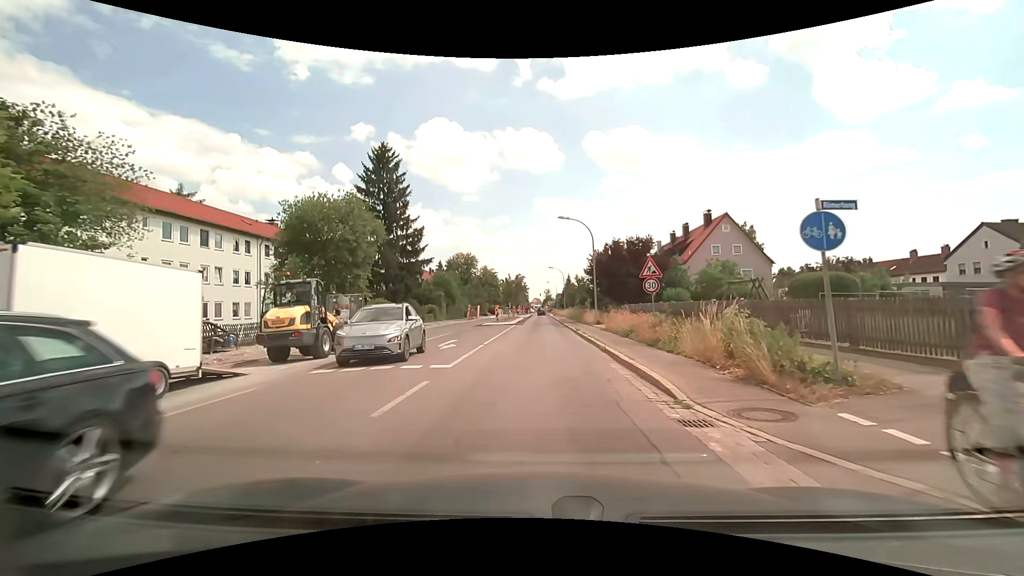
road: secondary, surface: asphalt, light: Day
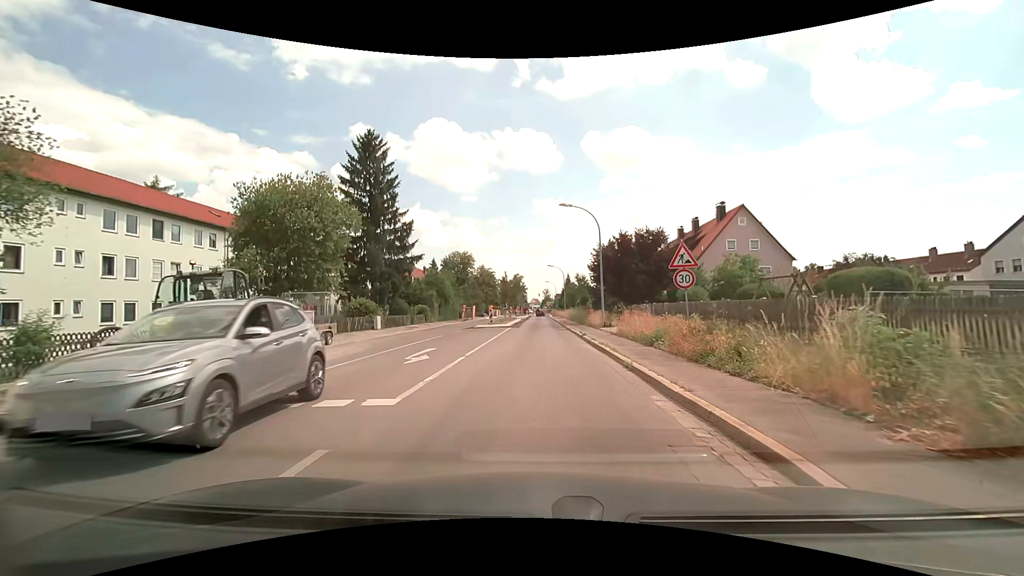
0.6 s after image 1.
(0.0, +4.5) m; -1°
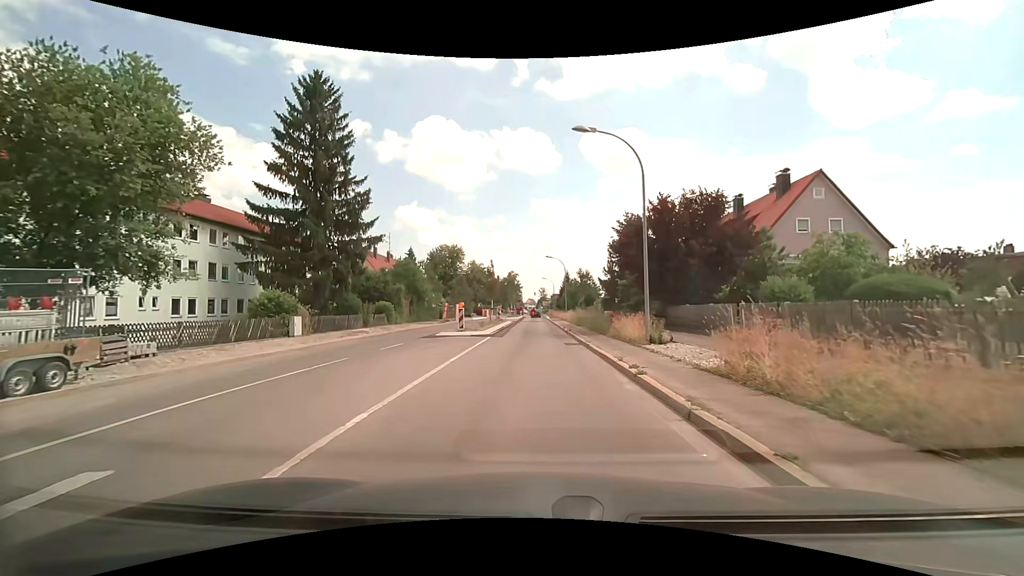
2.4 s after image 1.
(+0.3, +13.3) m; +1°
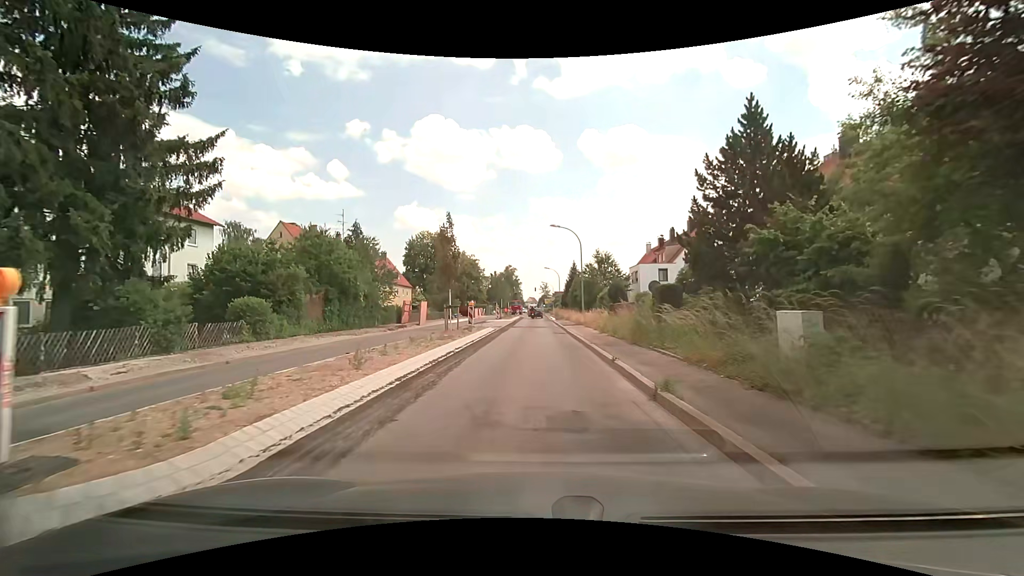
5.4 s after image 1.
(+0.1, +22.1) m; 0°
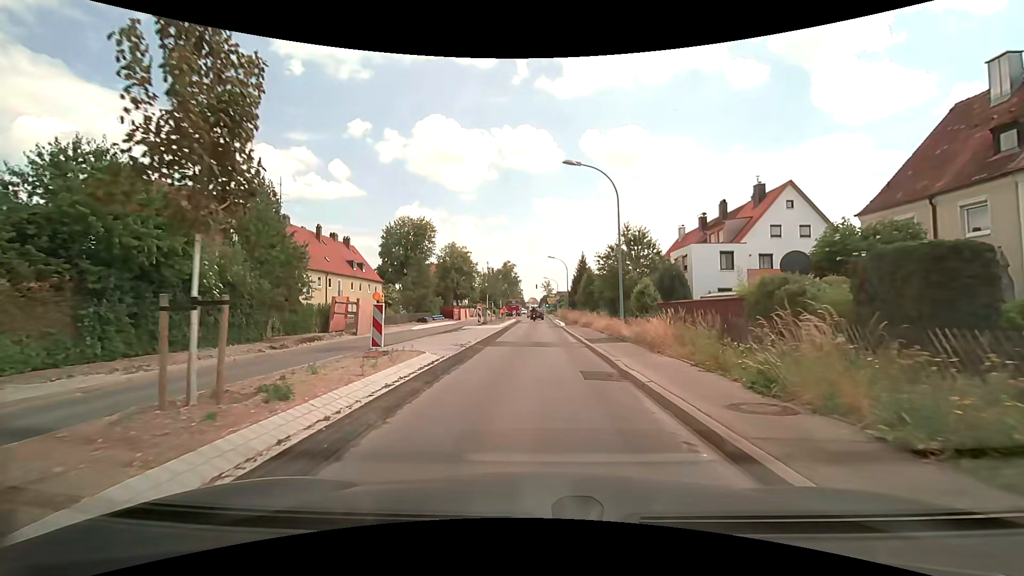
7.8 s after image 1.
(0.0, +17.6) m; -1°
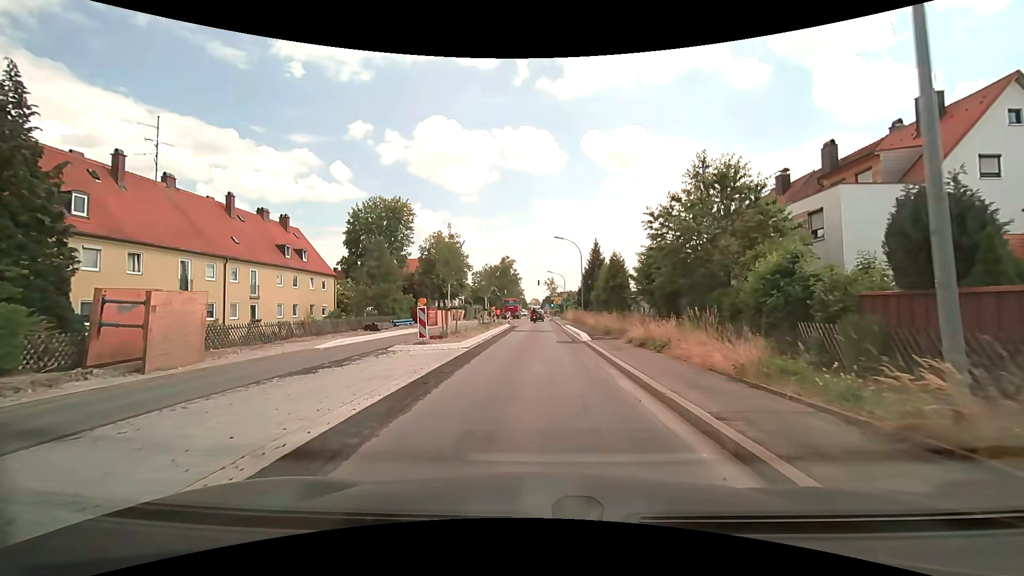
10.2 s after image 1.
(+0.2, +17.5) m; 0°
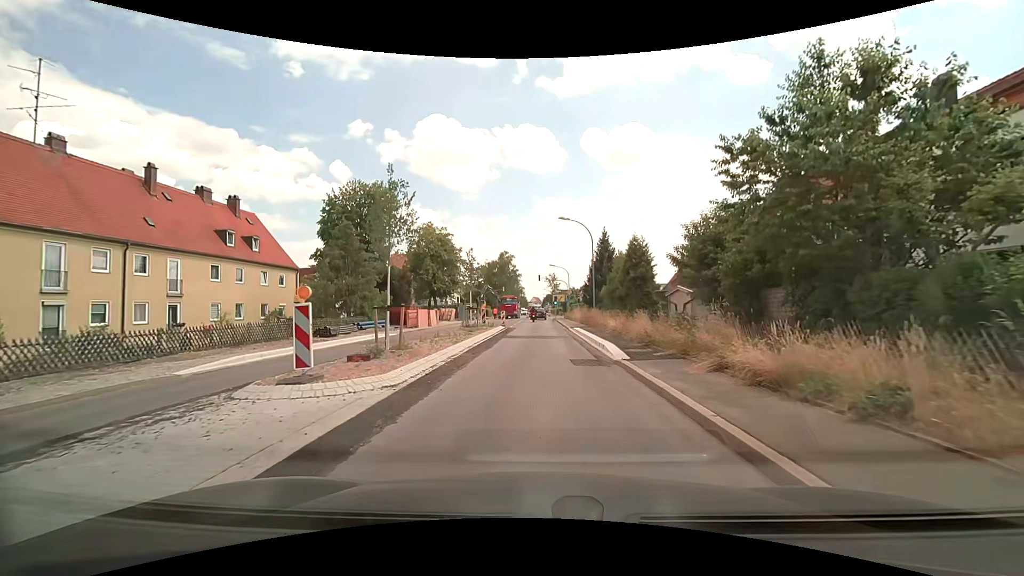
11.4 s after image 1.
(0.0, +8.7) m; 0°
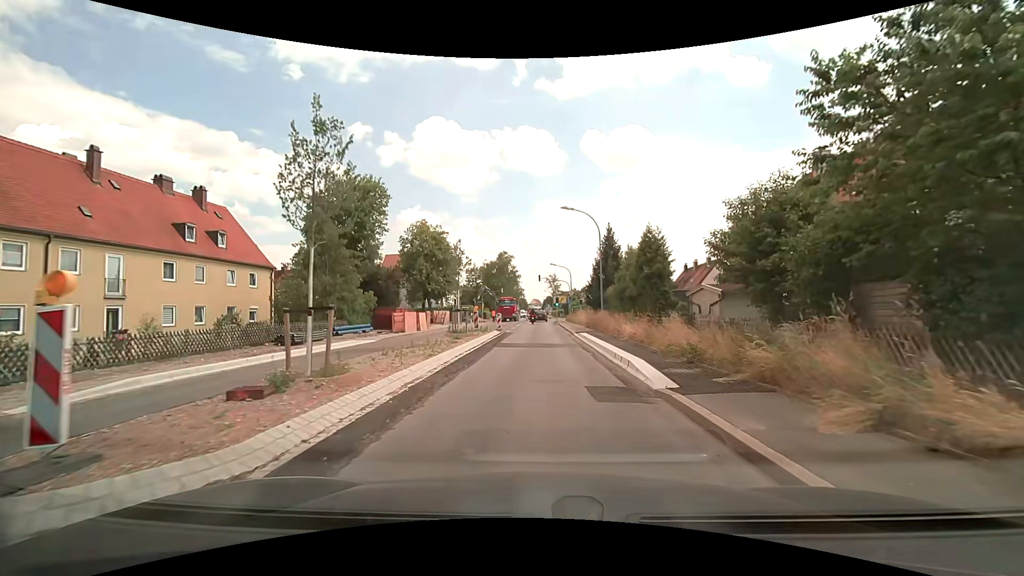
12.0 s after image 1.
(0.0, +4.3) m; 0°
(0, +10) (0, +20) (0, +30) (0, +40) (0, +50) (0, +60) (0, +70) (+1, +80) (+1, +90) (+1, +100) m
